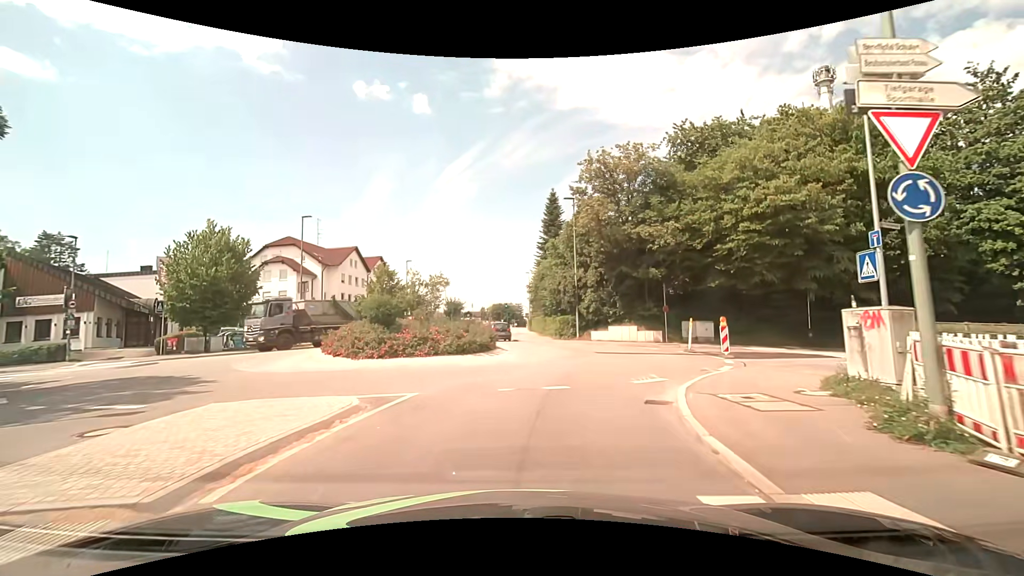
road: tertiary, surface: asphalt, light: Day
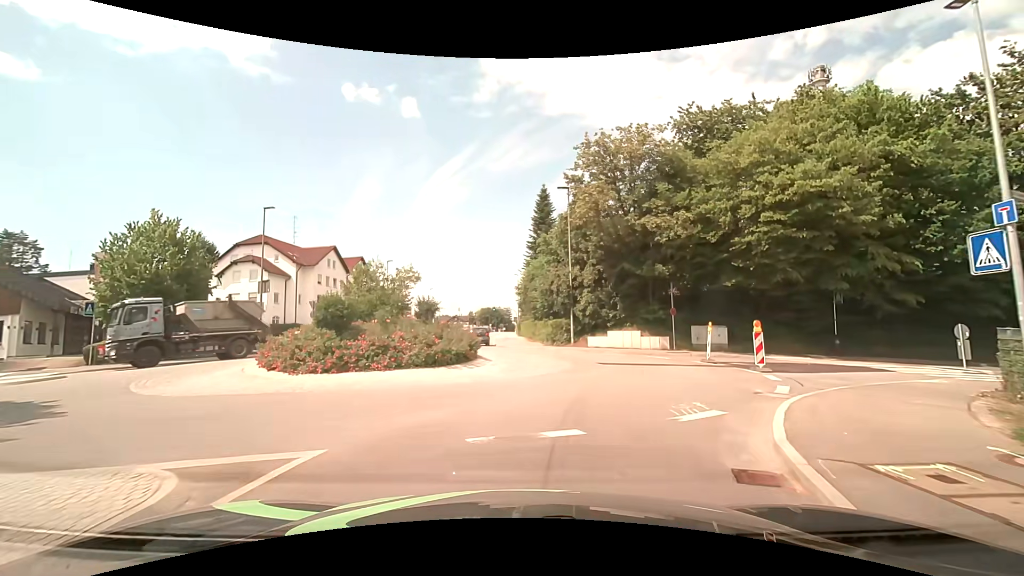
(0.0, +4.0) m; +1°
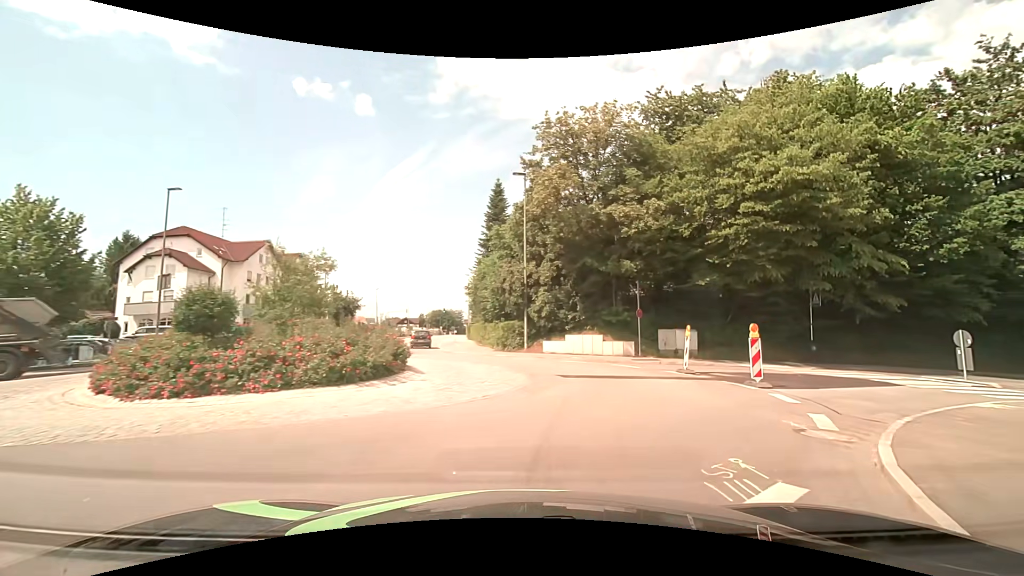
(+0.1, +3.7) m; +5°
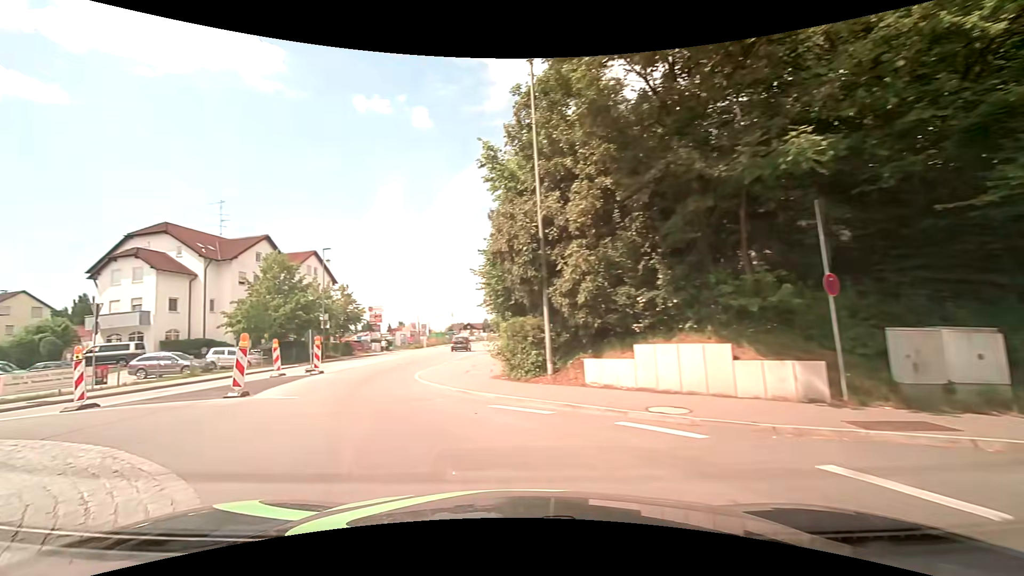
(+2.0, +14.8) m; -7°
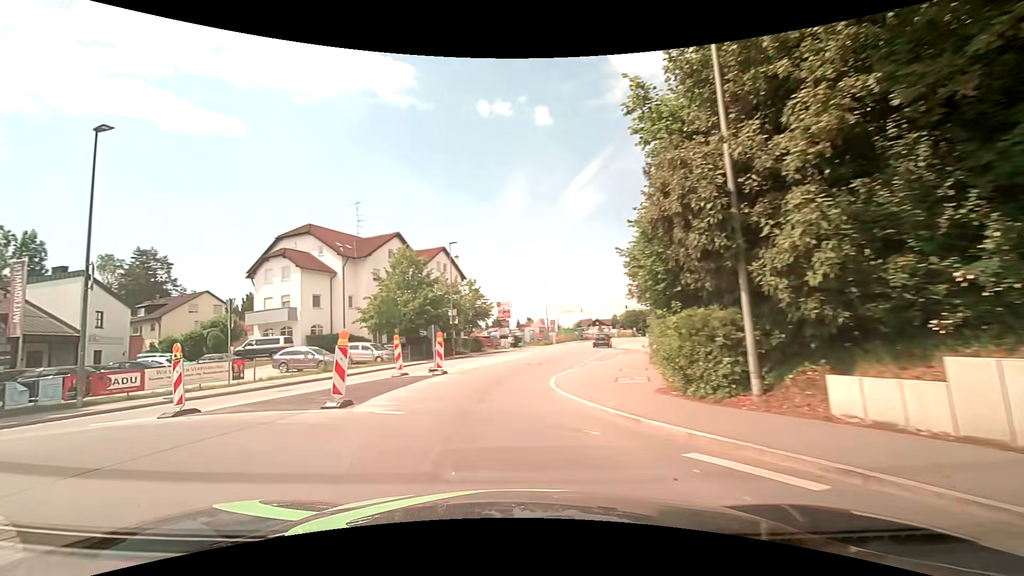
(-0.5, +3.8) m; -15°
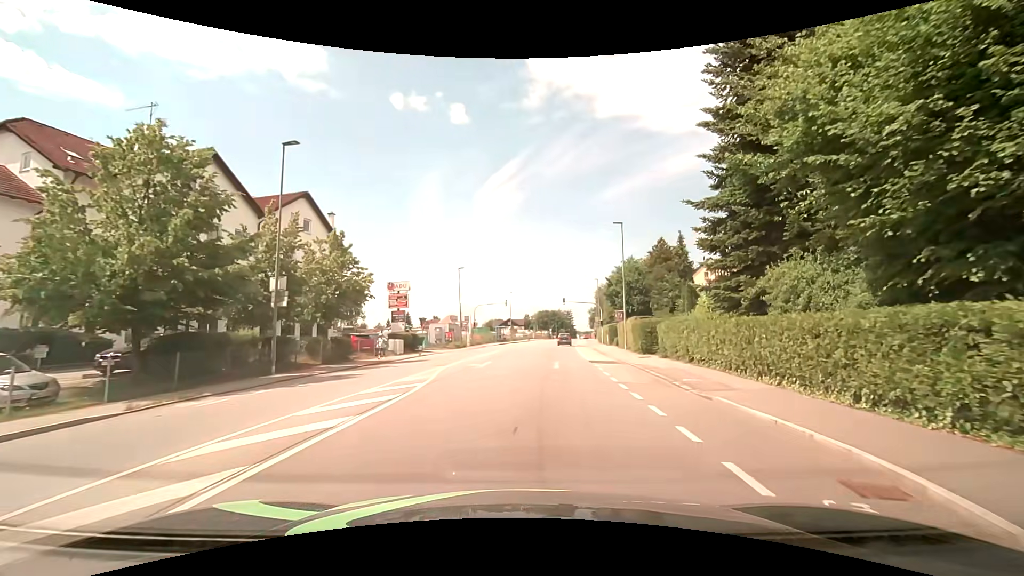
(0.0, +22.5) m; +10°
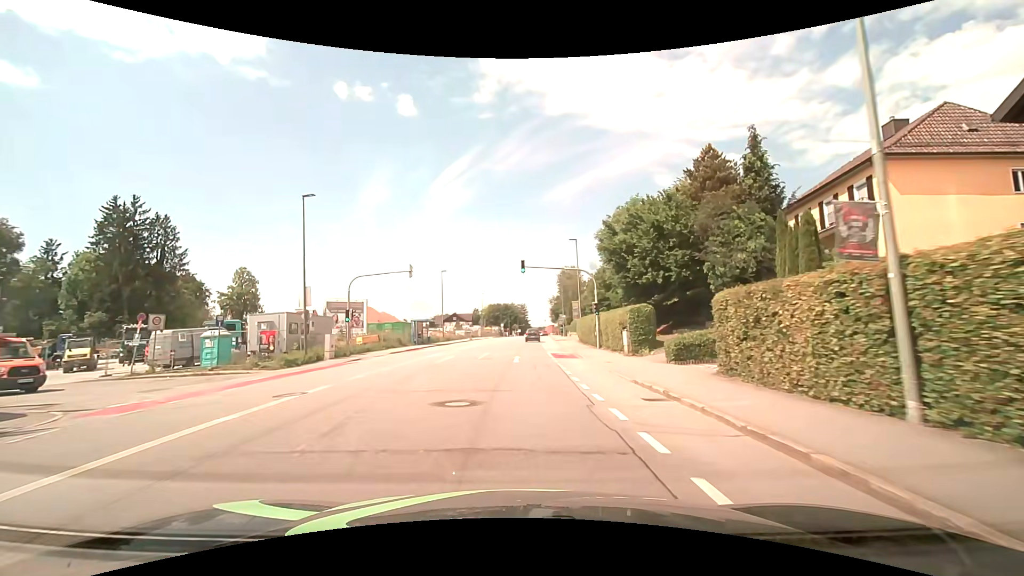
(+2.7, +33.6) m; +6°
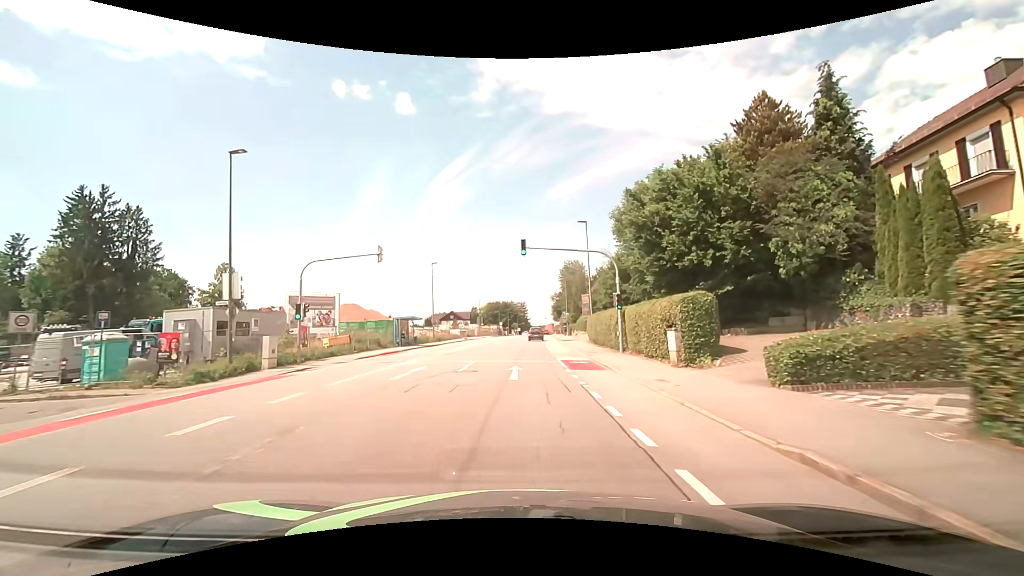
(0.0, +7.7) m; 0°
(0, +10) (0, +20) (+1, +30) (+1, +40) (+2, +50) (+3, +60) (+4, +70) (+4, +80) (+5, +90) (+5, +100) m
